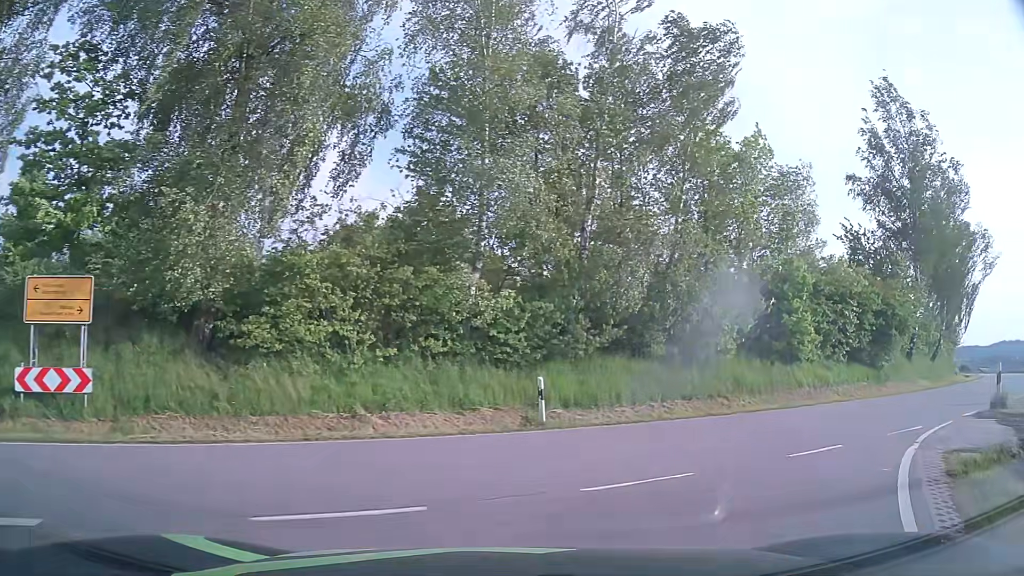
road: tertiary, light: Day
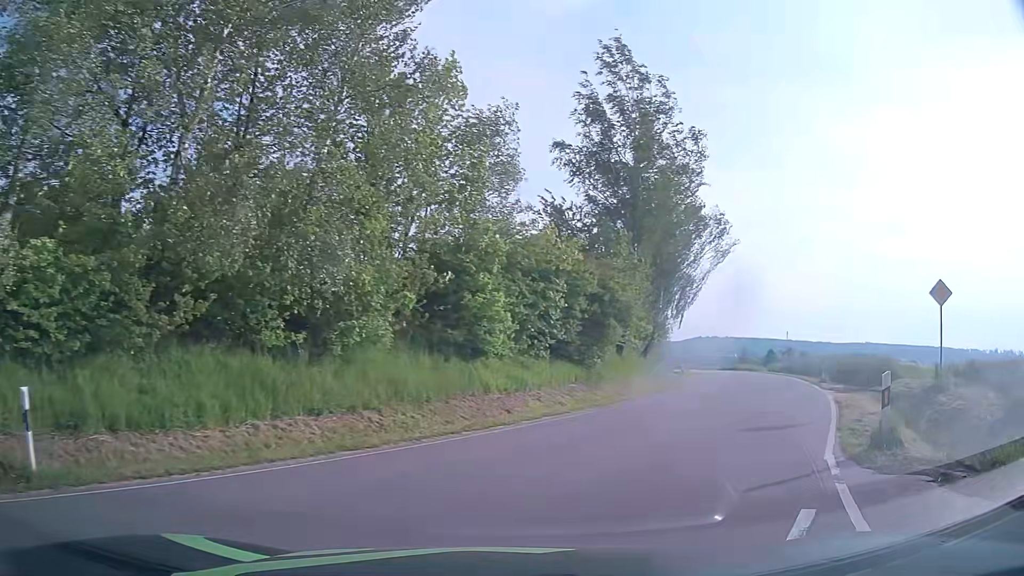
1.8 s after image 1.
(+1.7, +7.1) m; +28°
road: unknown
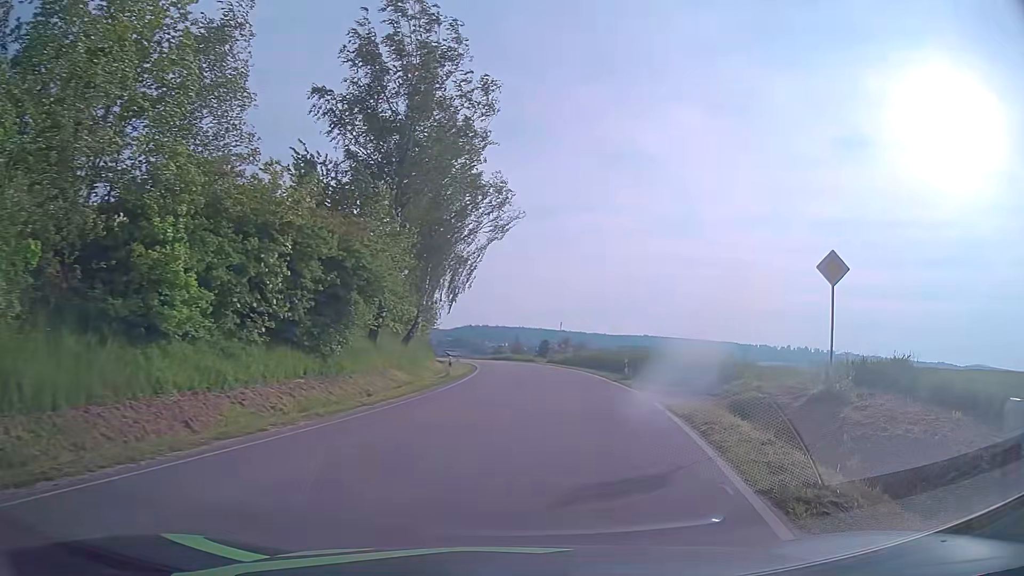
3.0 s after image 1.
(+1.1, +6.5) m; +19°
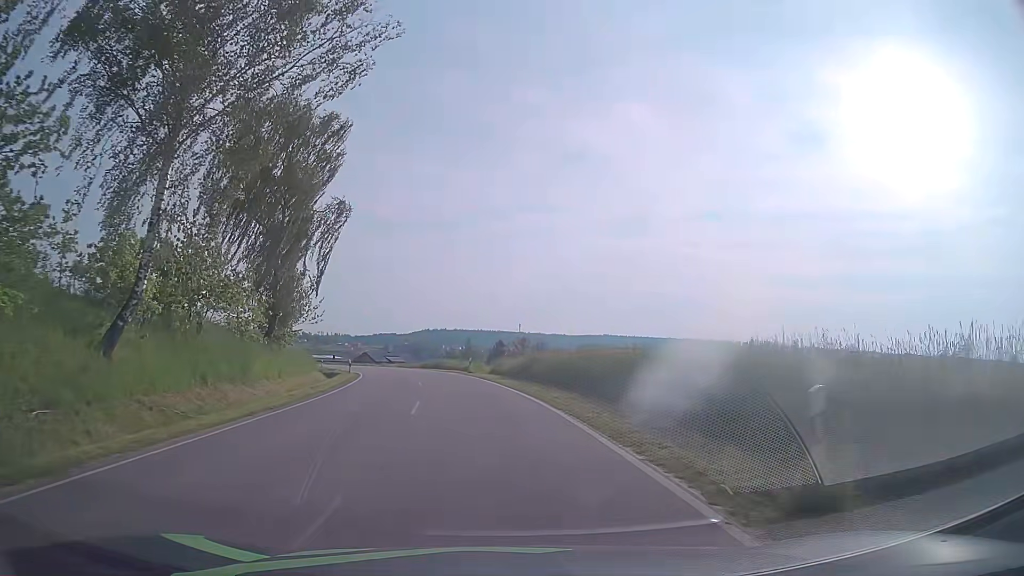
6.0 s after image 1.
(+2.6, +25.6) m; +3°
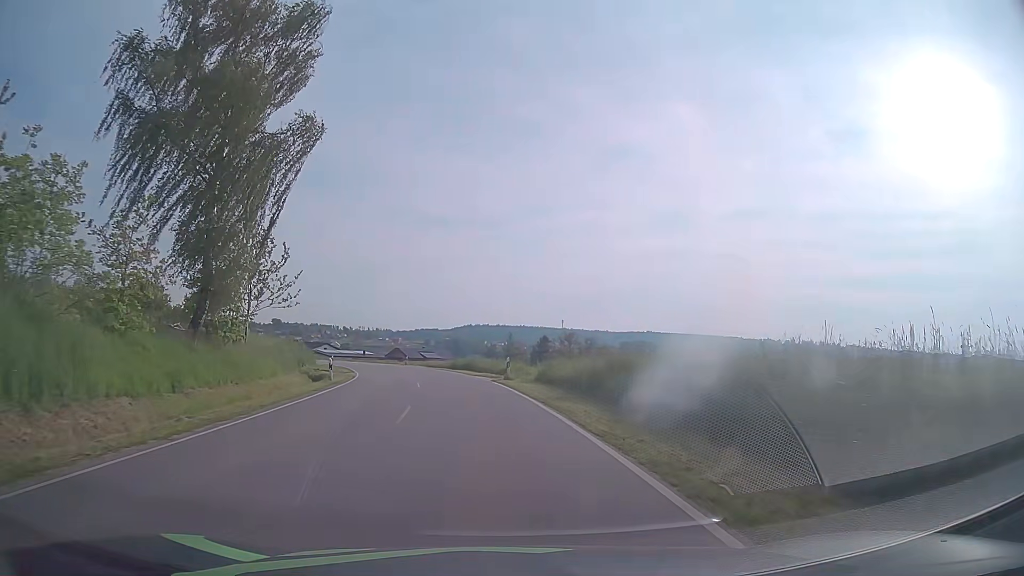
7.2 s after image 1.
(-0.4, +14.2) m; -4°
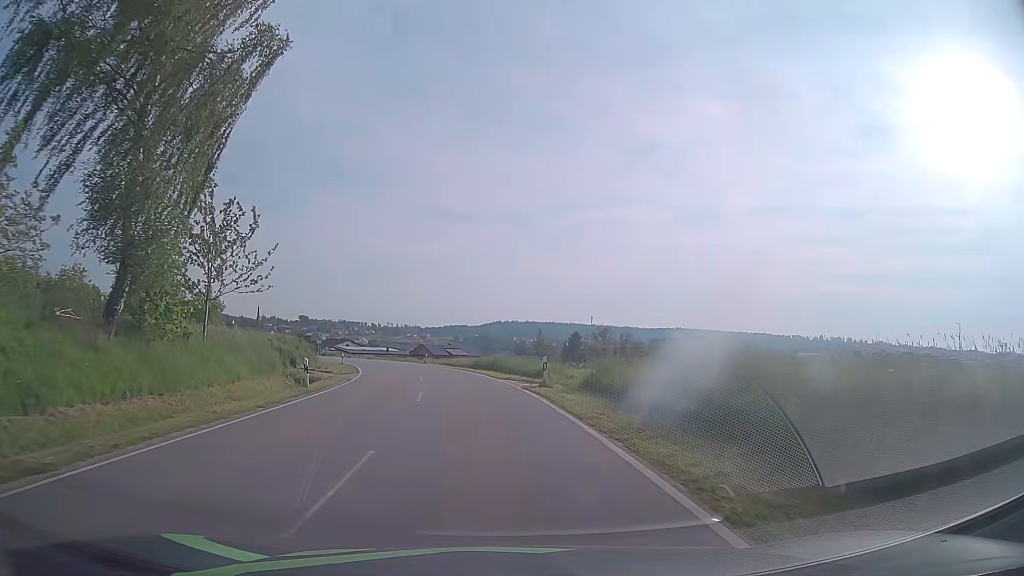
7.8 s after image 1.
(-0.1, +7.7) m; -2°
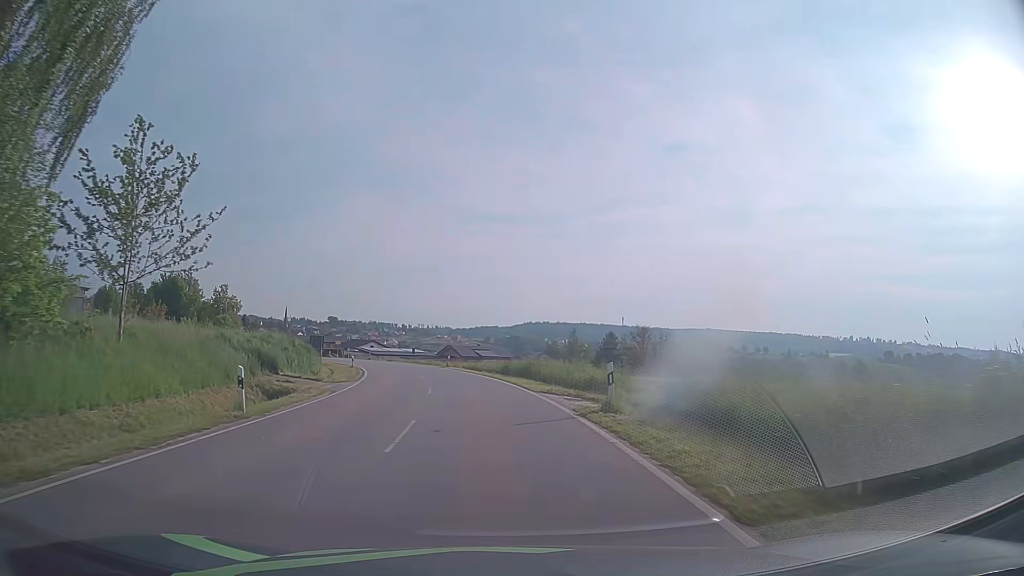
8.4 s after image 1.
(-0.2, +8.0) m; -3°
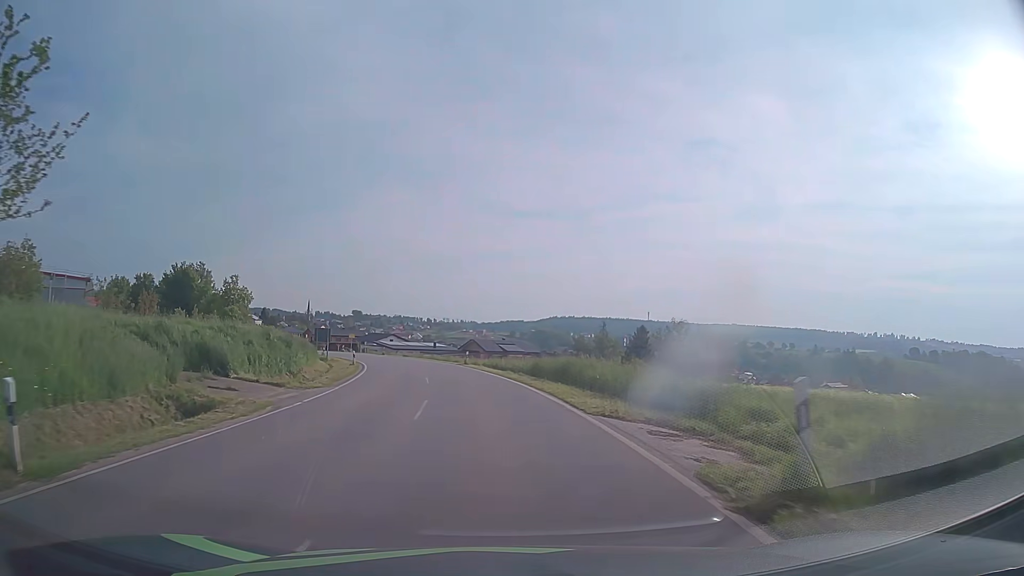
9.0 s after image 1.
(-0.1, +8.2) m; -1°
(0, +10) (-1, +20) (-2, +30) (-4, +40) (-6, +50) (-9, +59) (-12, +69) (-15, +78) (-19, +87) (-23, +96) m
